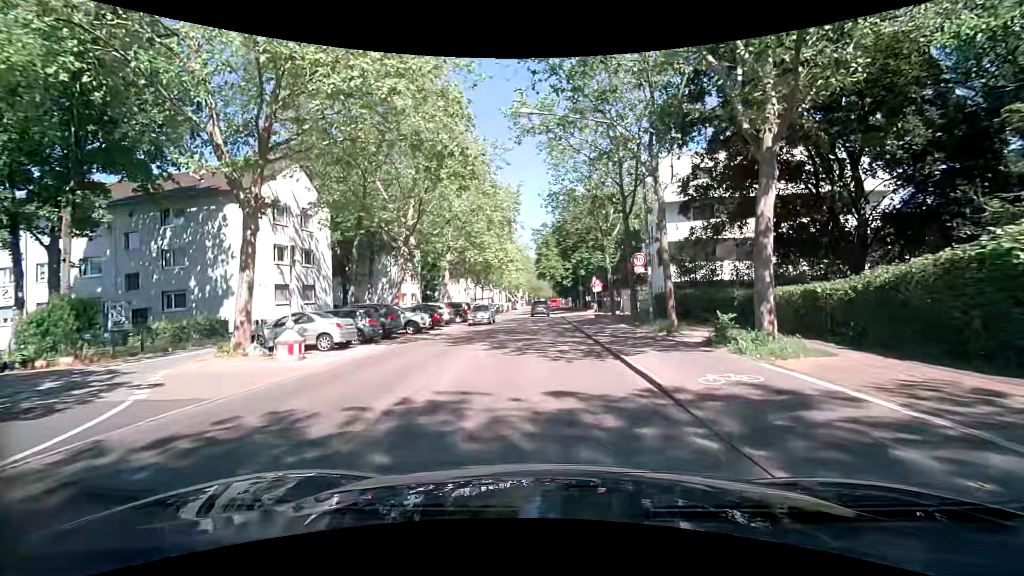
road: secondary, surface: asphalt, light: Day
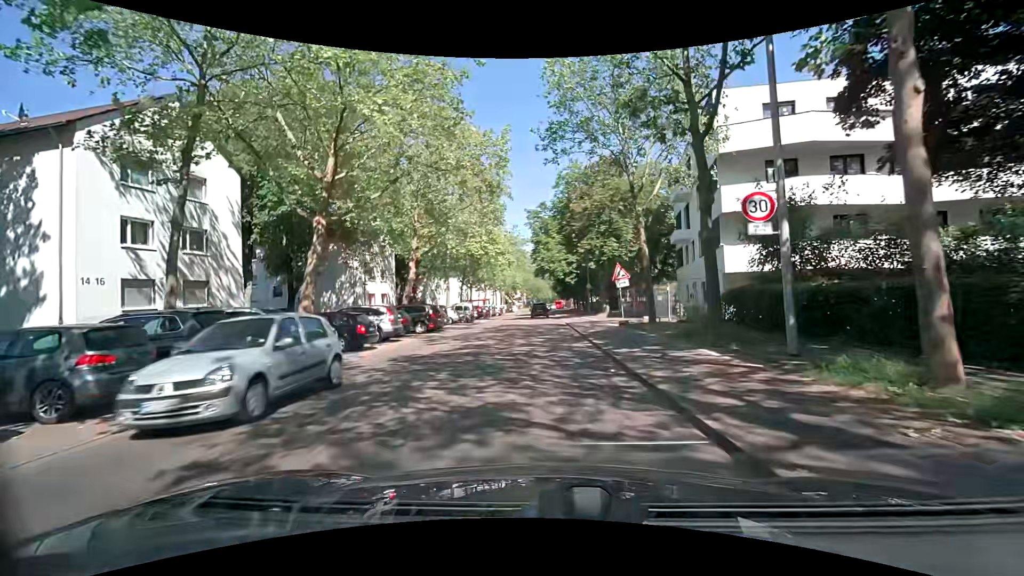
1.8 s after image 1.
(0.0, +12.3) m; 0°
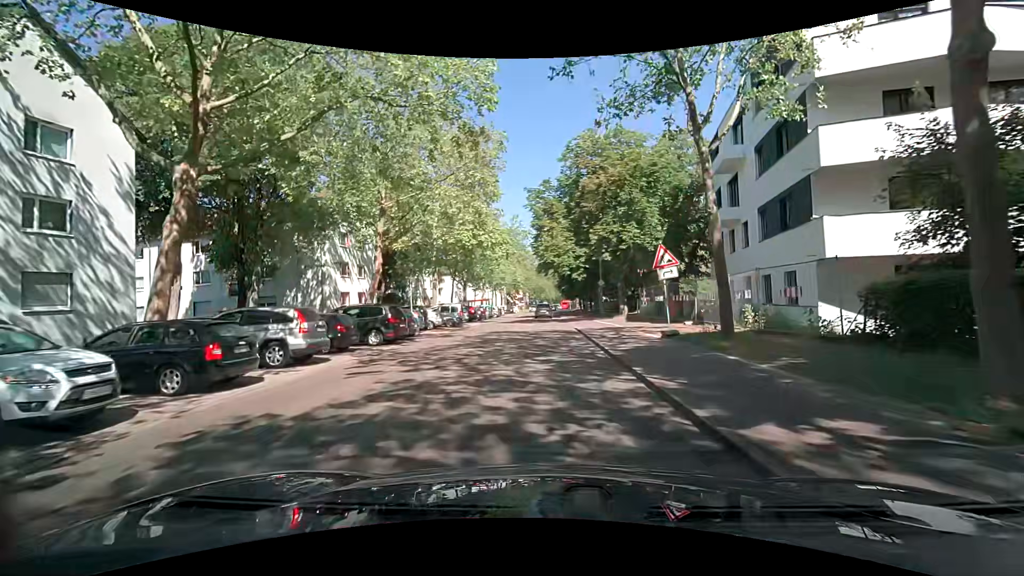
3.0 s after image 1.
(0.0, +8.2) m; -1°
(0, +10) (0, +20) (0, +30) (+1, +40) (+1, +50) (+1, +60) (+1, +70) (+1, +80) (+2, +90) (+2, +100) m
